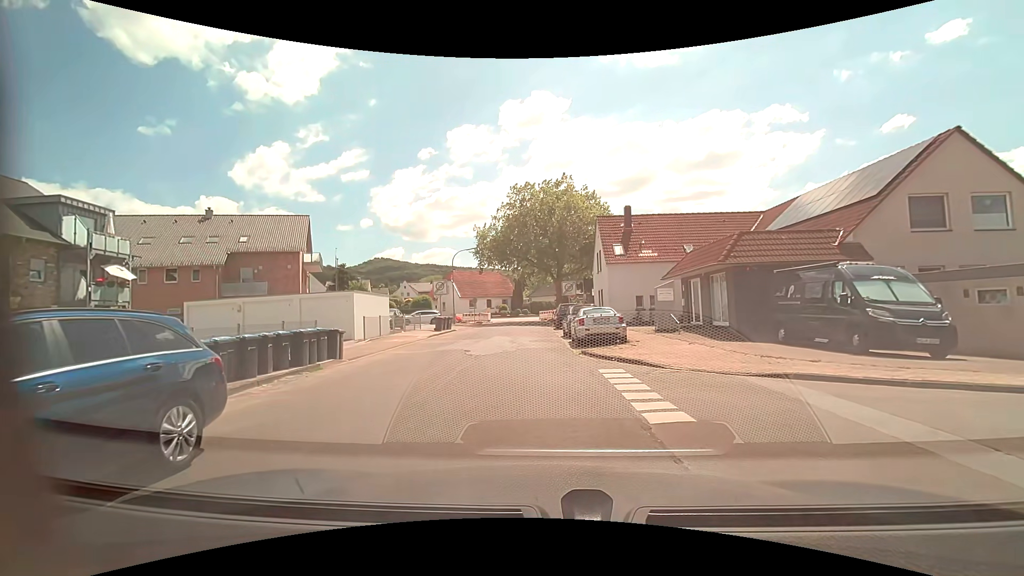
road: unclassified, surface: asphalt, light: Day
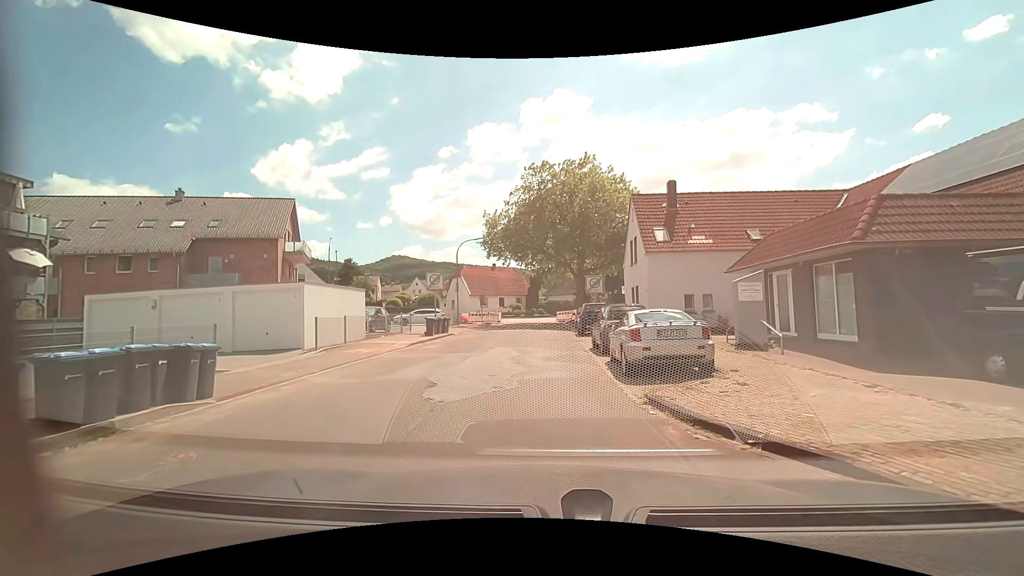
(-0.3, +7.2) m; -3°
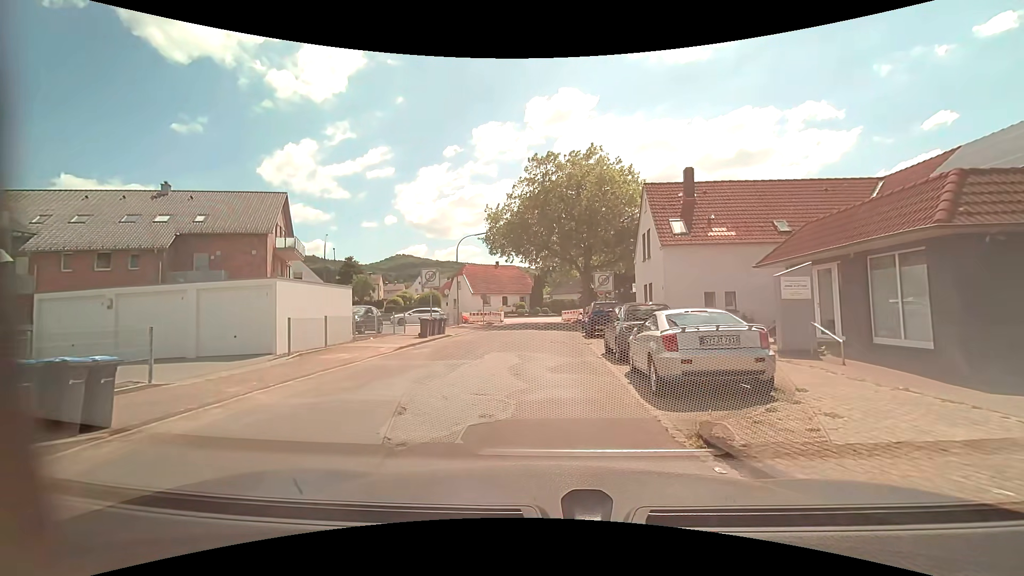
(0.0, +2.3) m; -1°
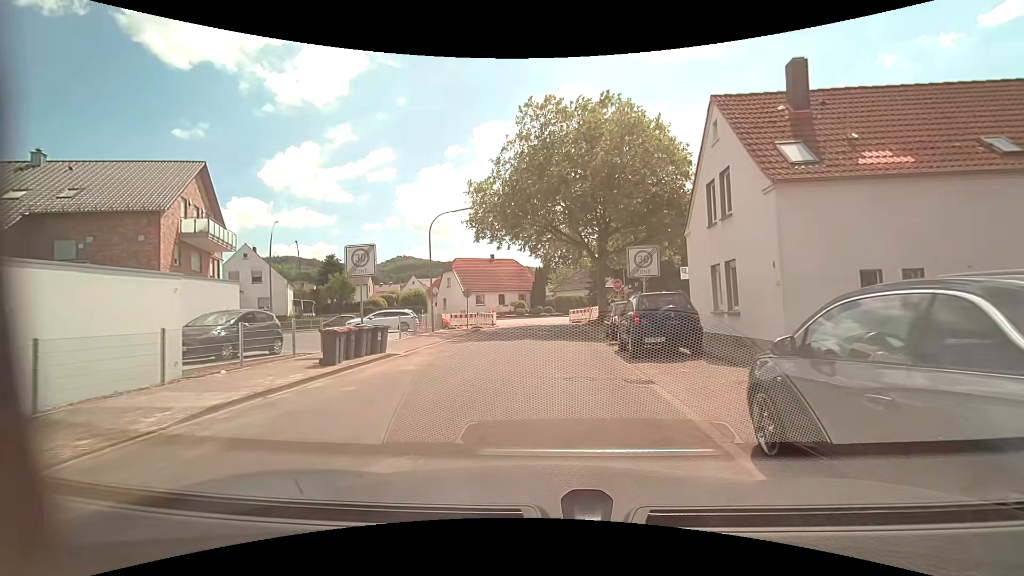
(0.0, +10.7) m; 0°
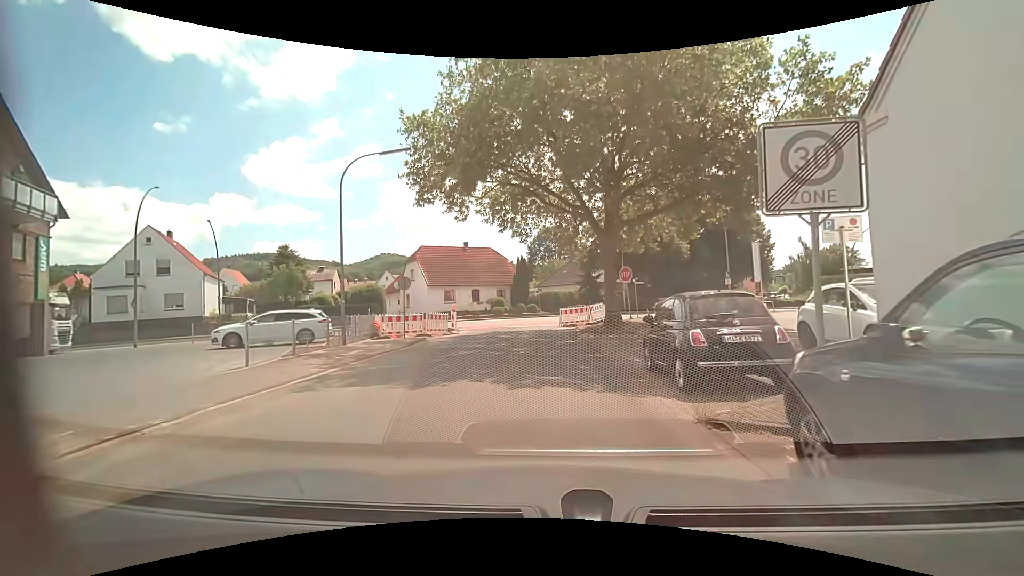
(+0.2, +11.8) m; 0°
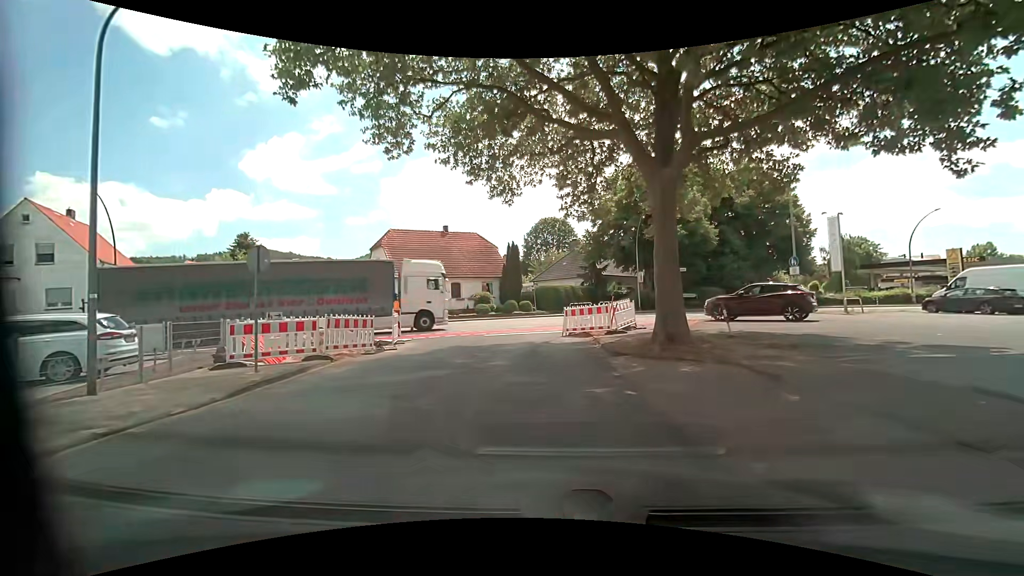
(+0.2, +10.8) m; +1°
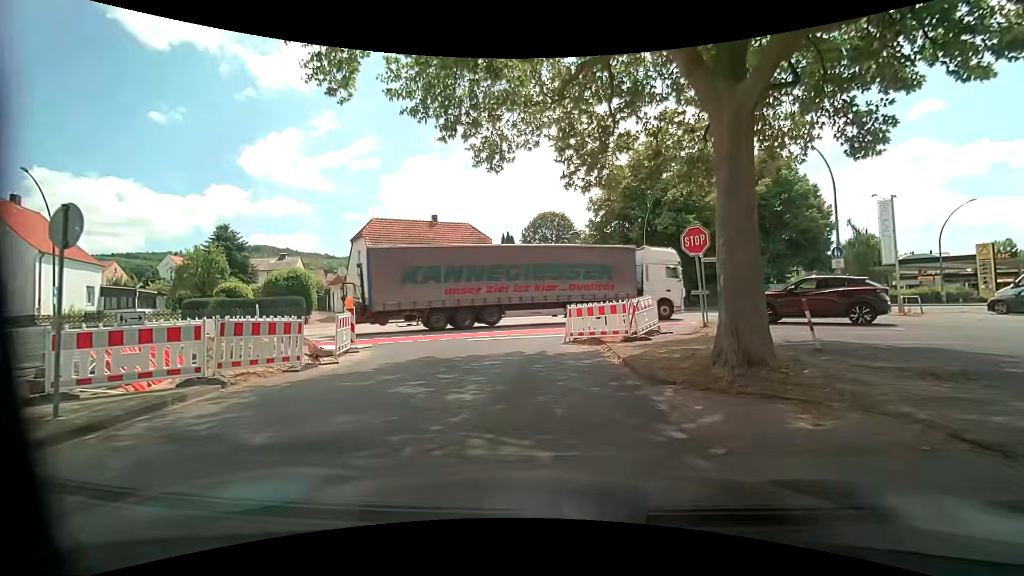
(0.0, +4.3) m; +1°
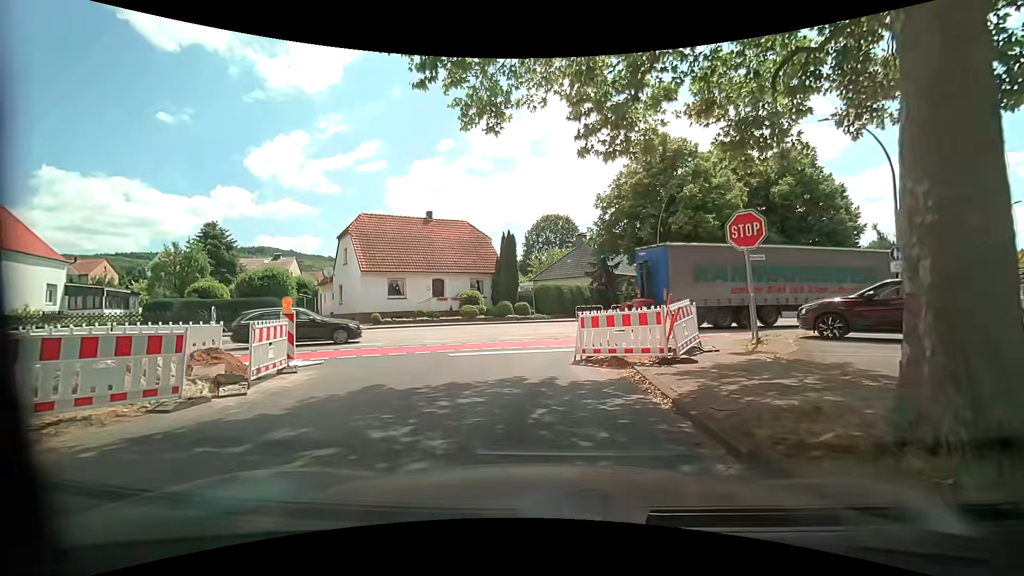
(0.0, +3.7) m; -1°
